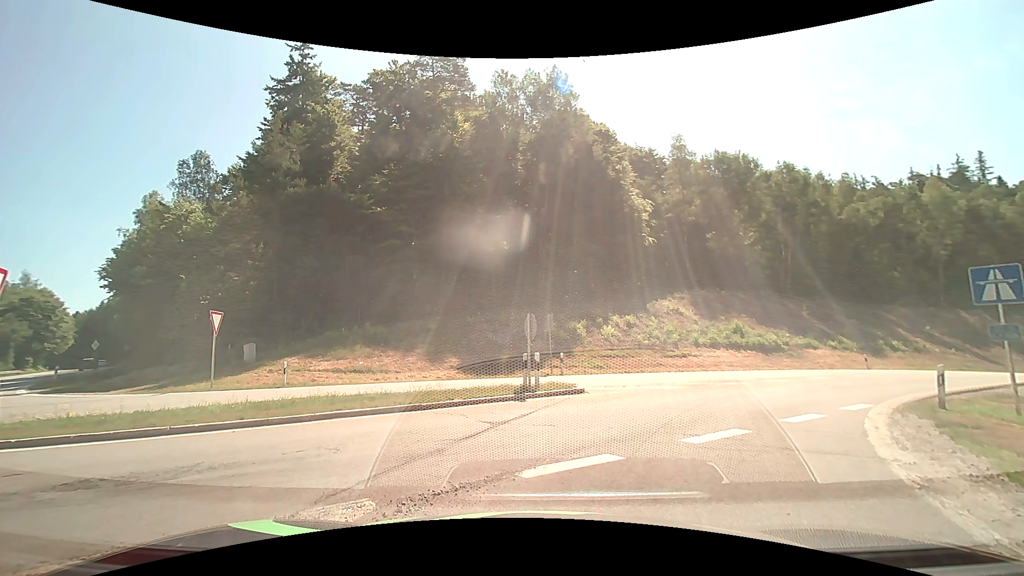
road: motorway_link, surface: asphalt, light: Day
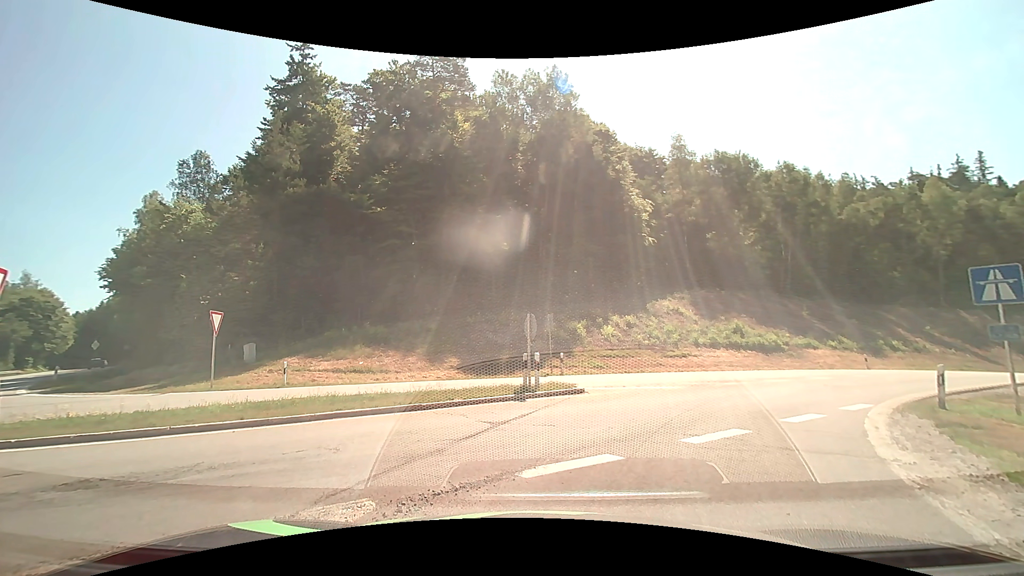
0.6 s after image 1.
(0.0, 0.0) m; 0°
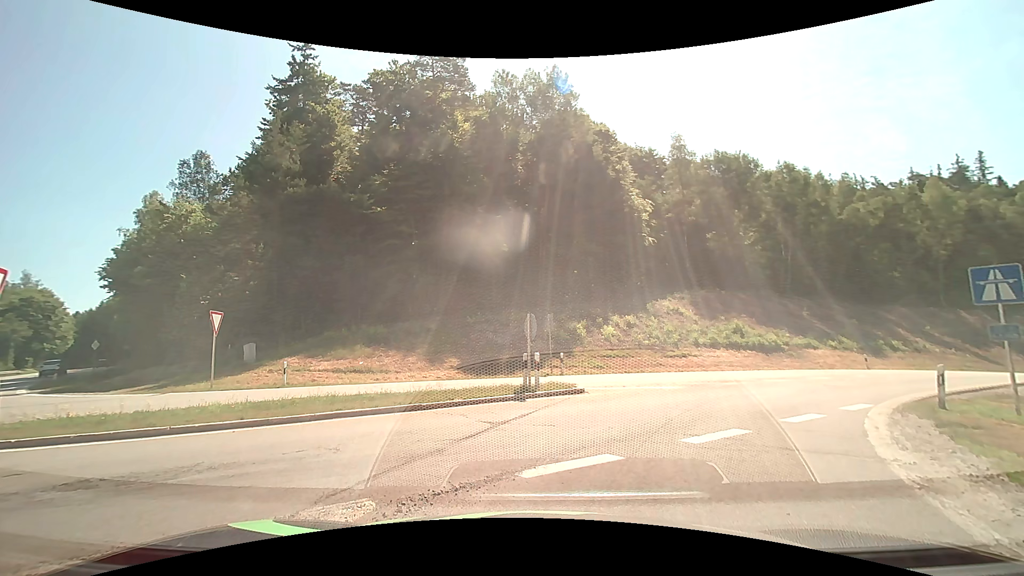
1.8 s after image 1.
(0.0, 0.0) m; 0°
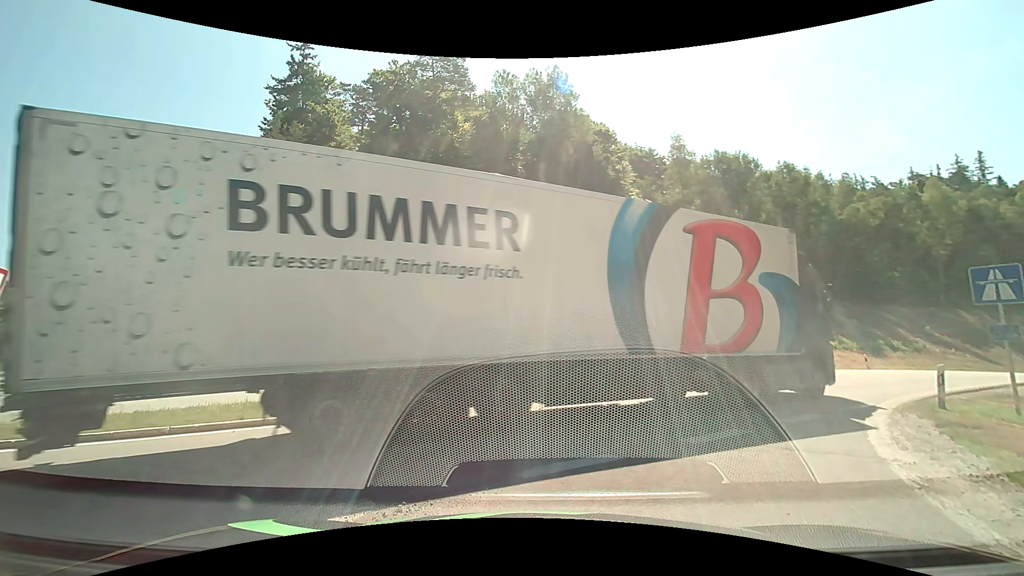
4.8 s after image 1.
(0.0, 0.0) m; 0°
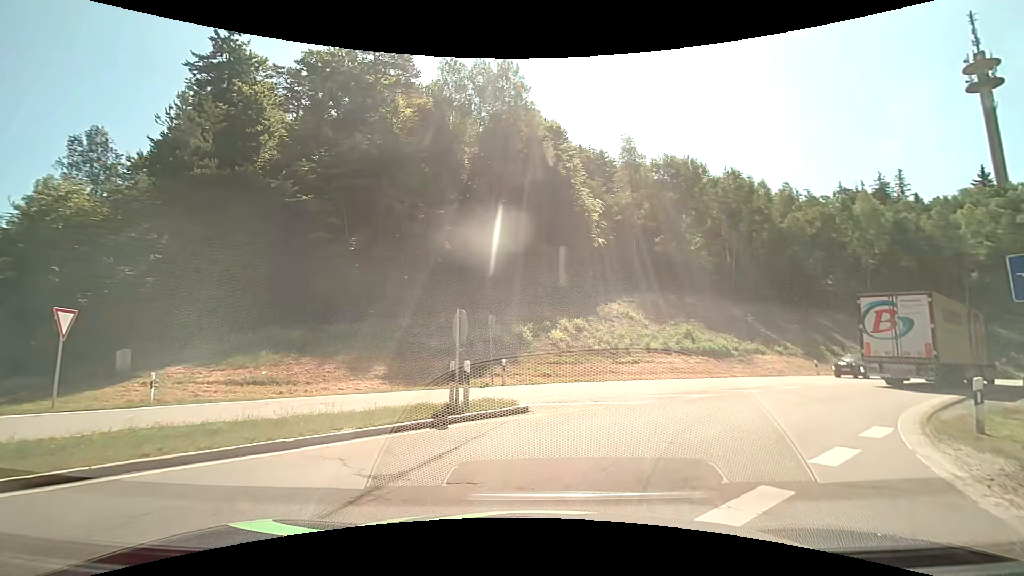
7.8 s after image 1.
(+0.3, +3.5) m; +8°
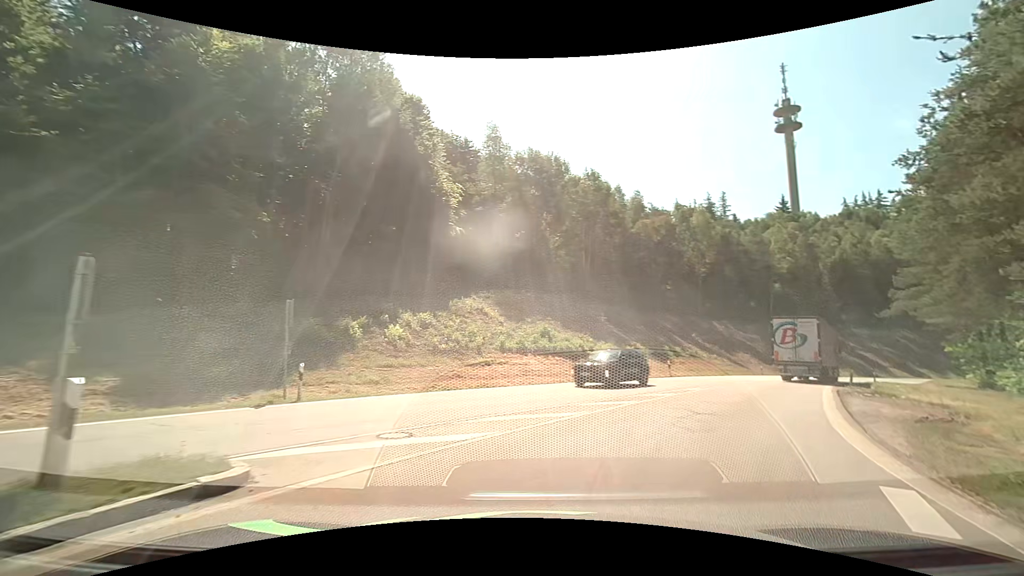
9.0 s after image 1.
(+0.7, +5.7) m; +16°
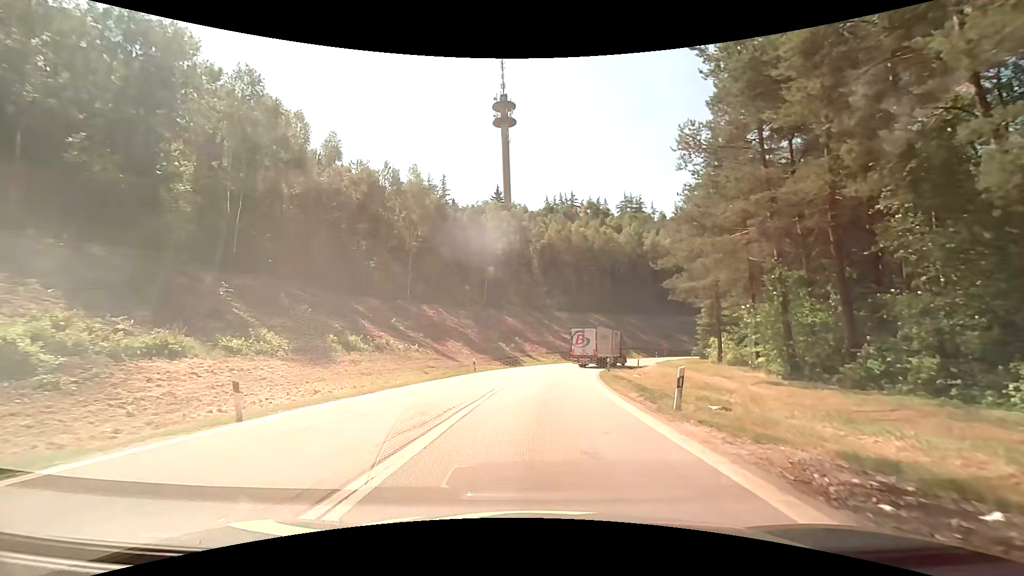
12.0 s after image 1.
(+8.0, +21.2) m; +31°
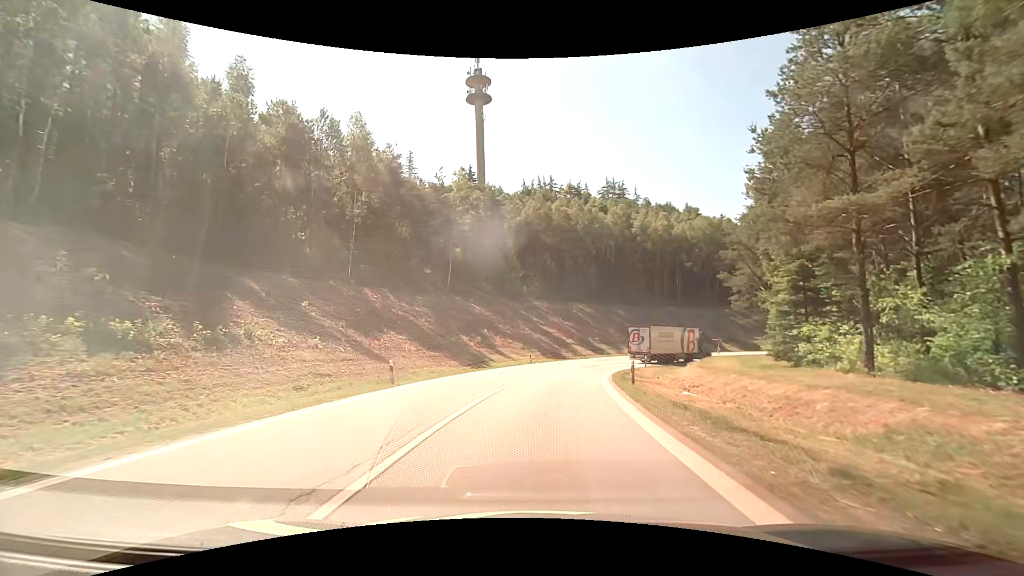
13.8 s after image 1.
(+0.4, +16.3) m; +2°
(0, +10) (+1, +20) (+2, +30) (+5, +40) (+8, +49) (+13, +58) (+20, +65) (+28, +71) (+37, +74) (+47, +76) m
